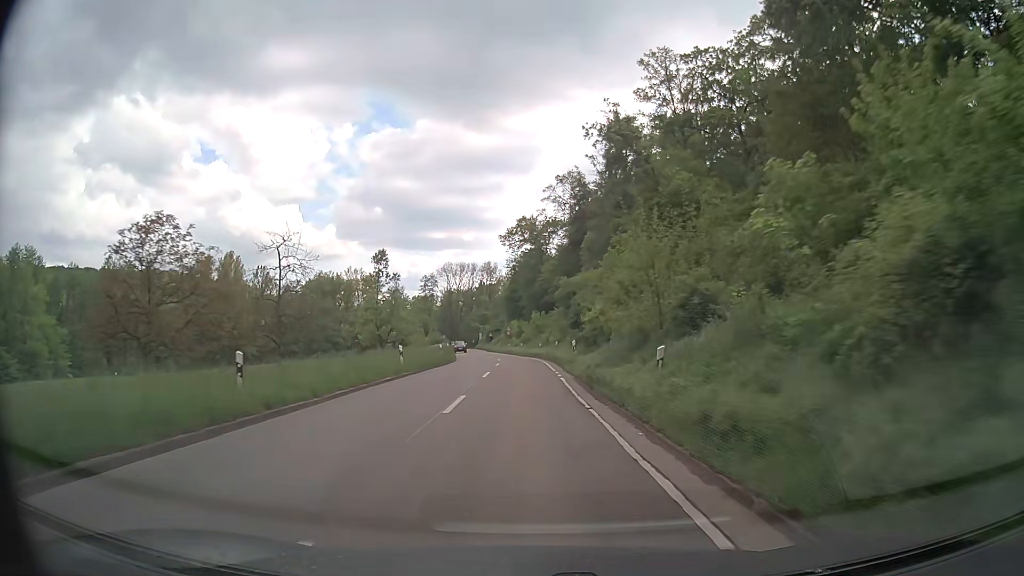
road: secondary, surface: asphalt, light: Day
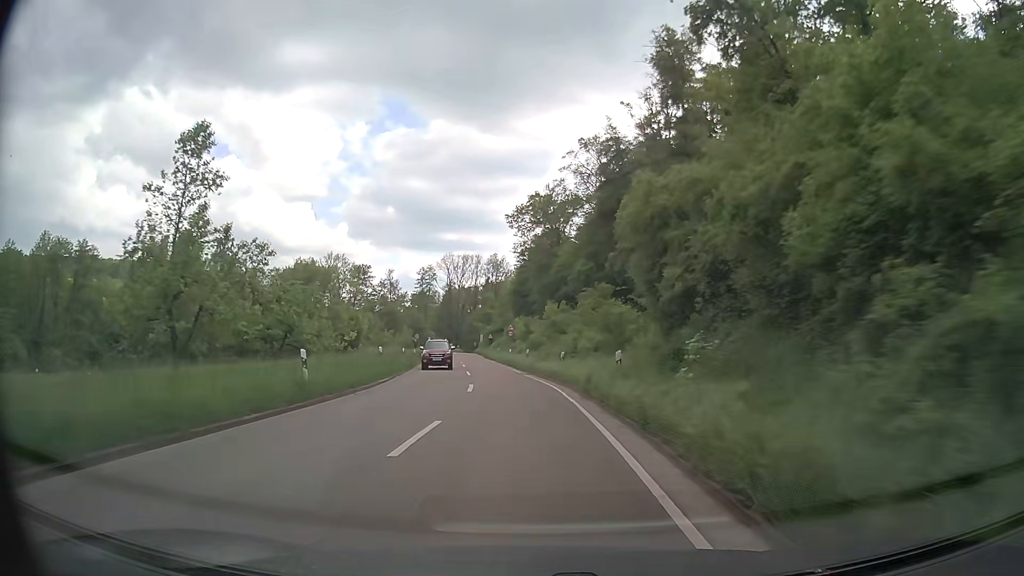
(0.0, +28.9) m; 0°
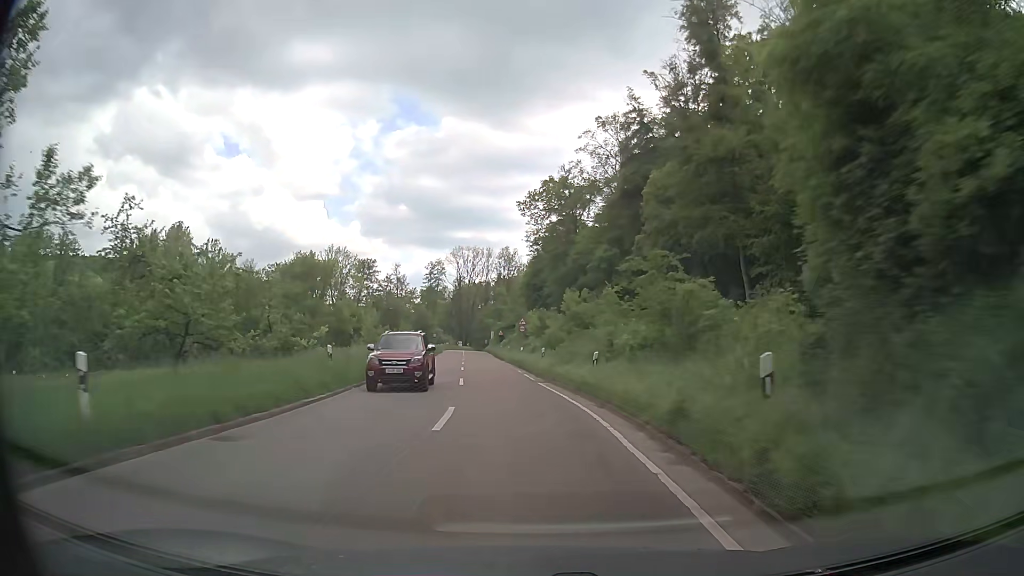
(-0.1, +9.6) m; -1°
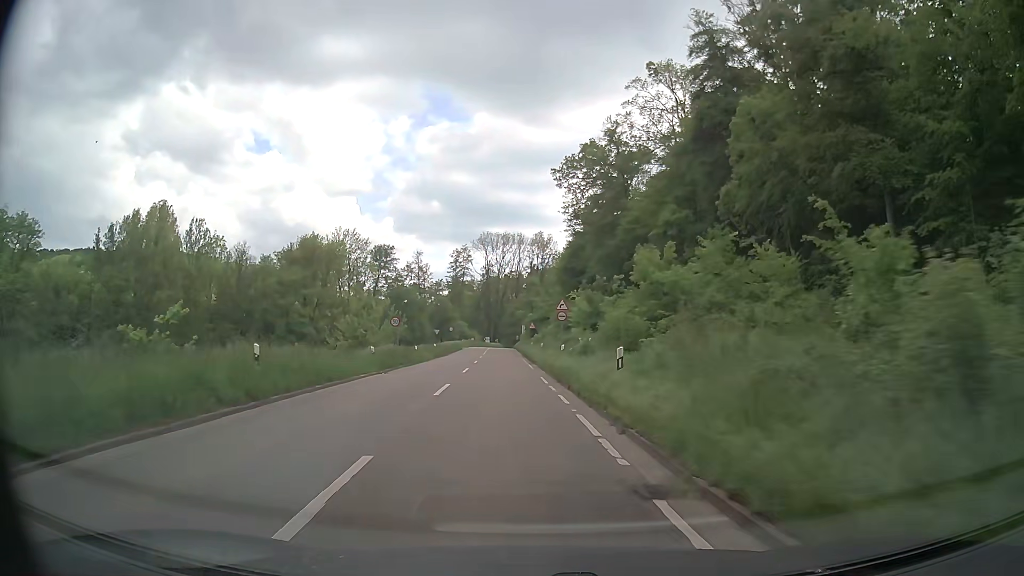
(-0.4, +19.3) m; -3°
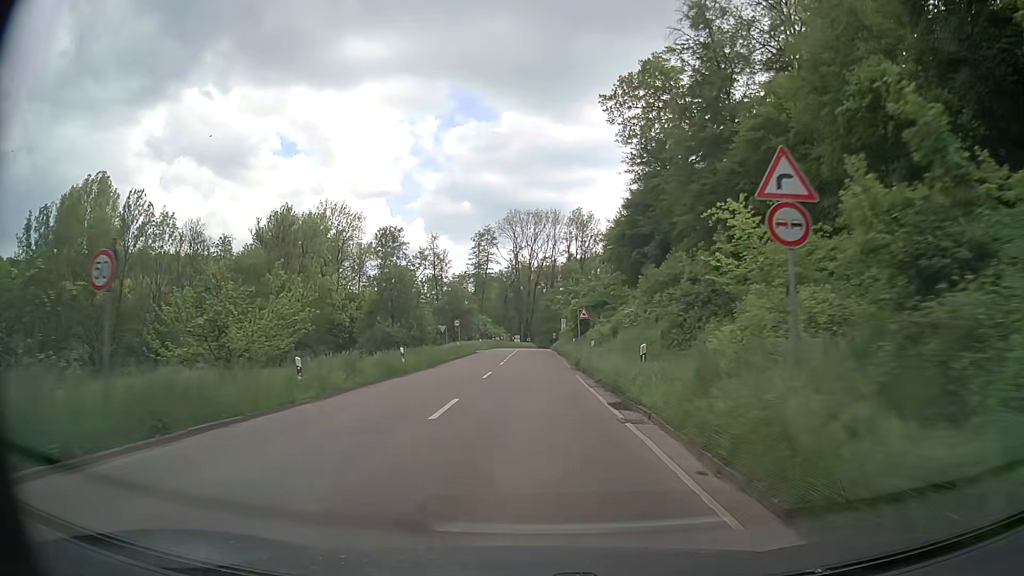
(-1.0, +28.8) m; -3°
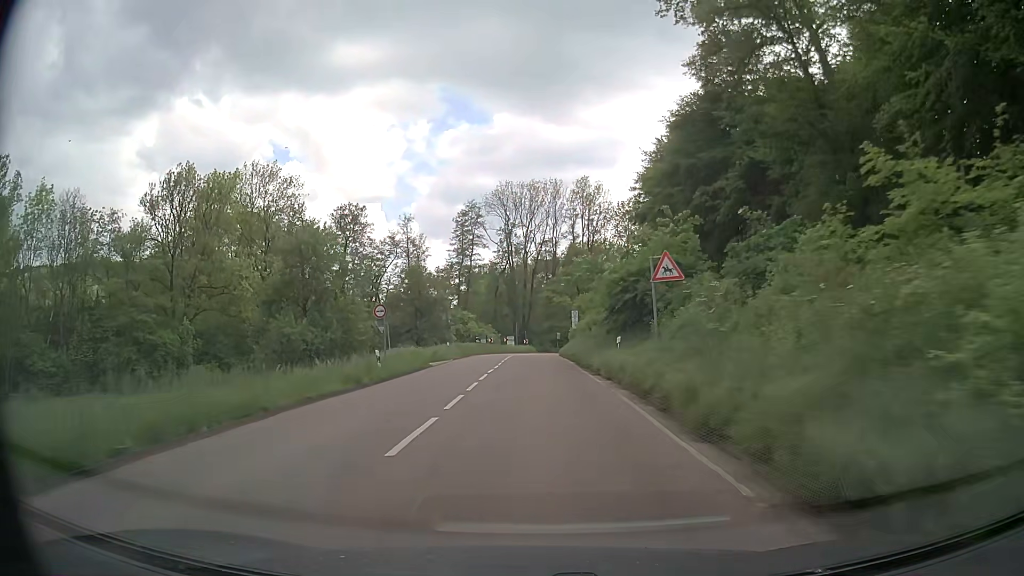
(0.0, +27.6) m; 0°
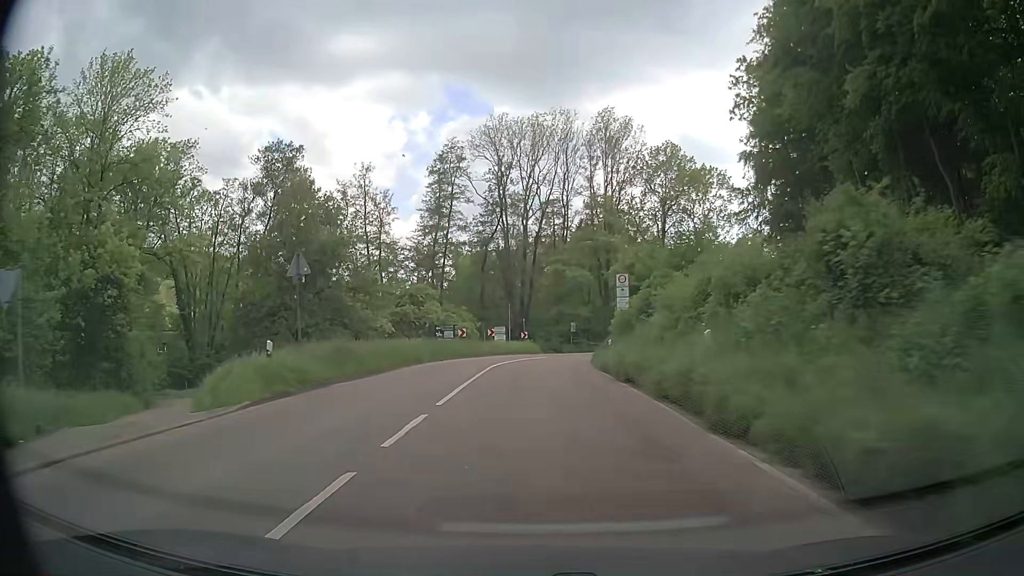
(+0.1, +32.3) m; 0°
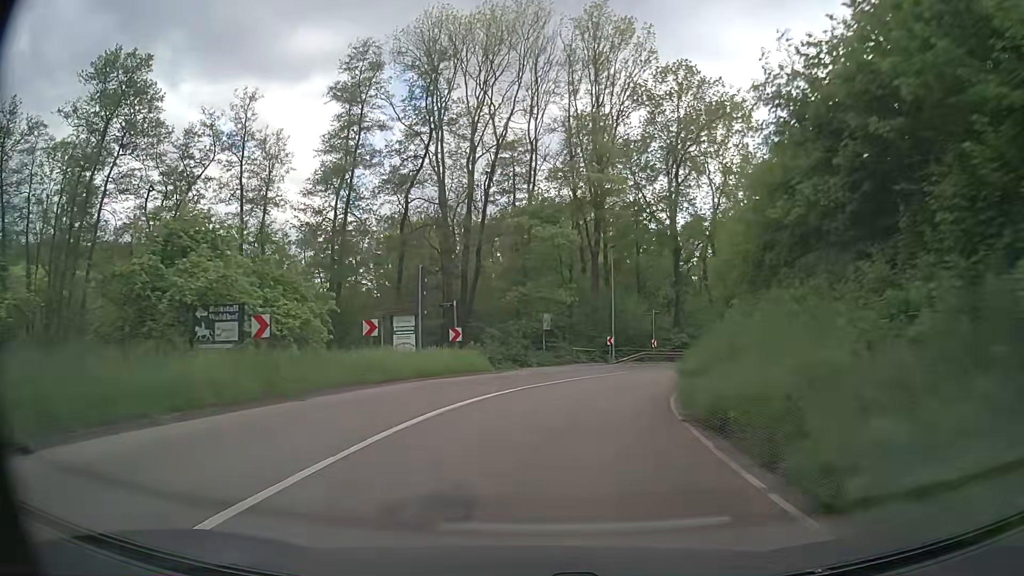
(+0.7, +28.5) m; +4°
(0, +10) (+2, +20) (+5, +29) (+9, +38) (+15, +47) (+22, +54) (+29, +61) (+36, +68) (+43, +75) (+50, +82) m
